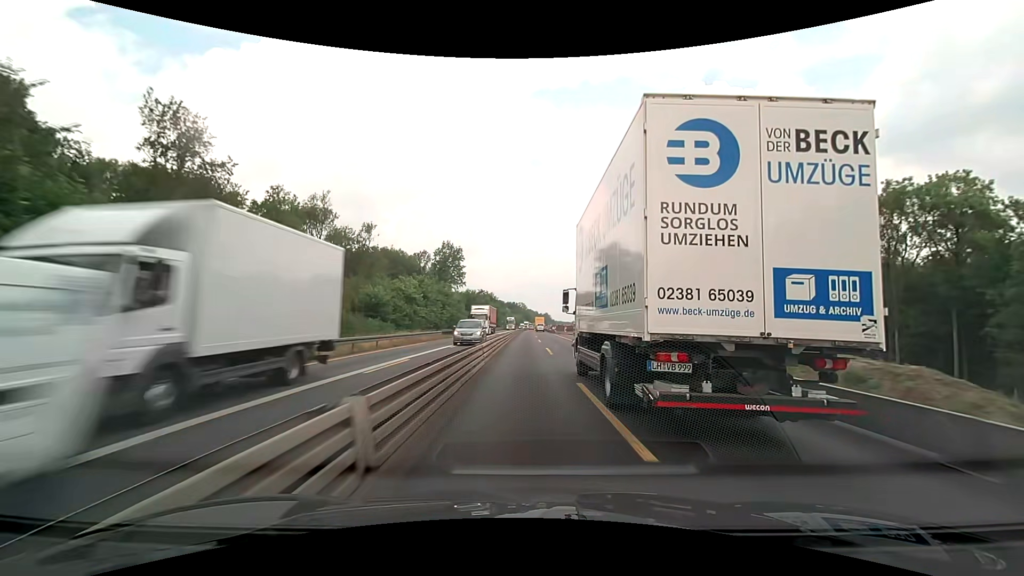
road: motorway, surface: concrete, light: Day
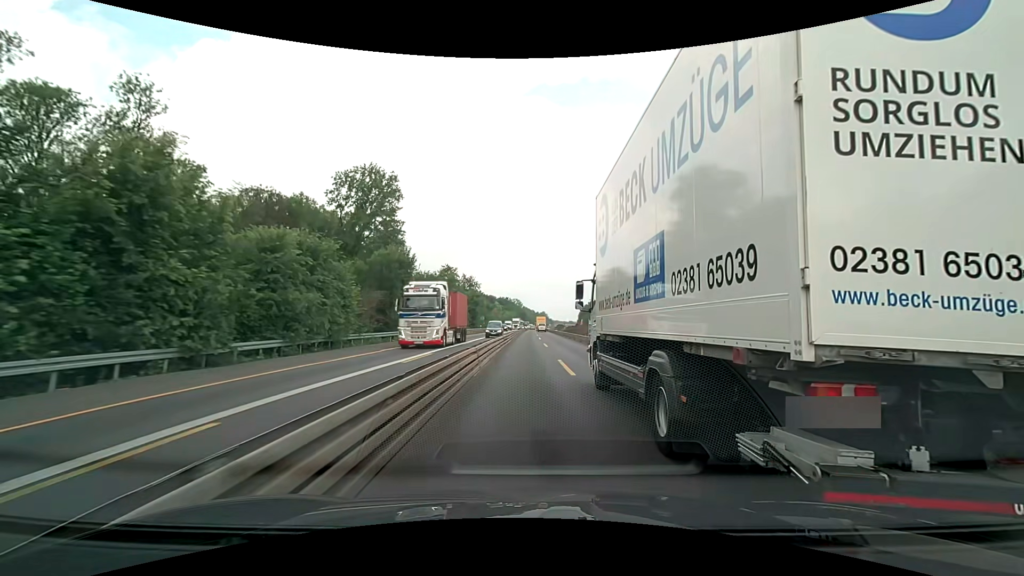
(+0.3, +64.3) m; +1°
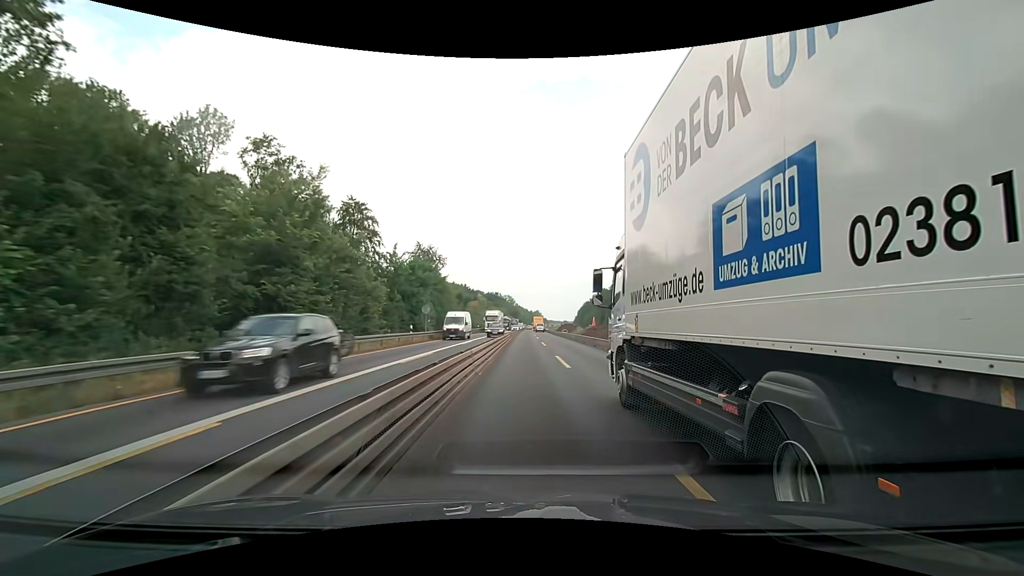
(+0.2, +51.4) m; +1°
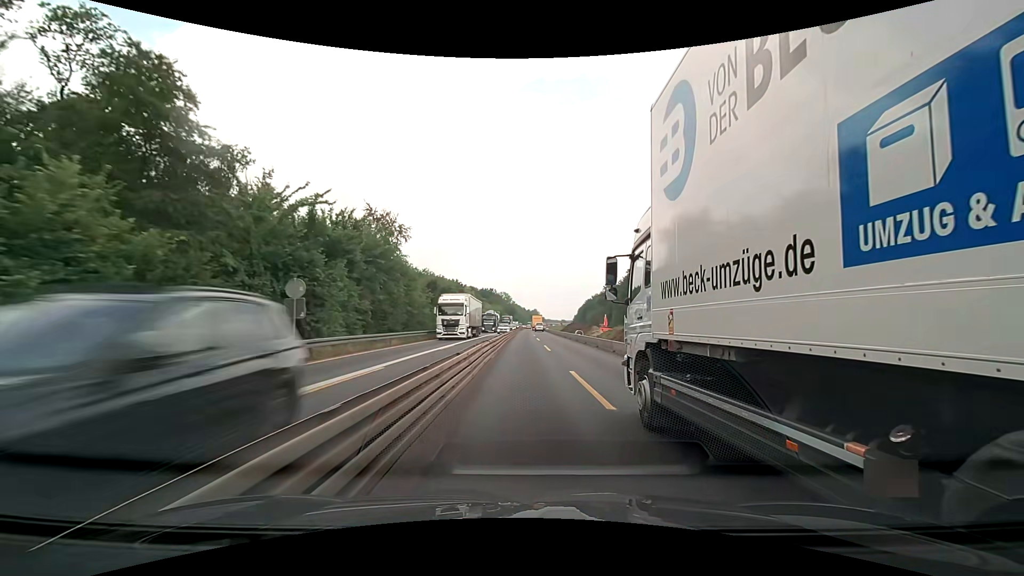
(+0.1, +25.7) m; +1°
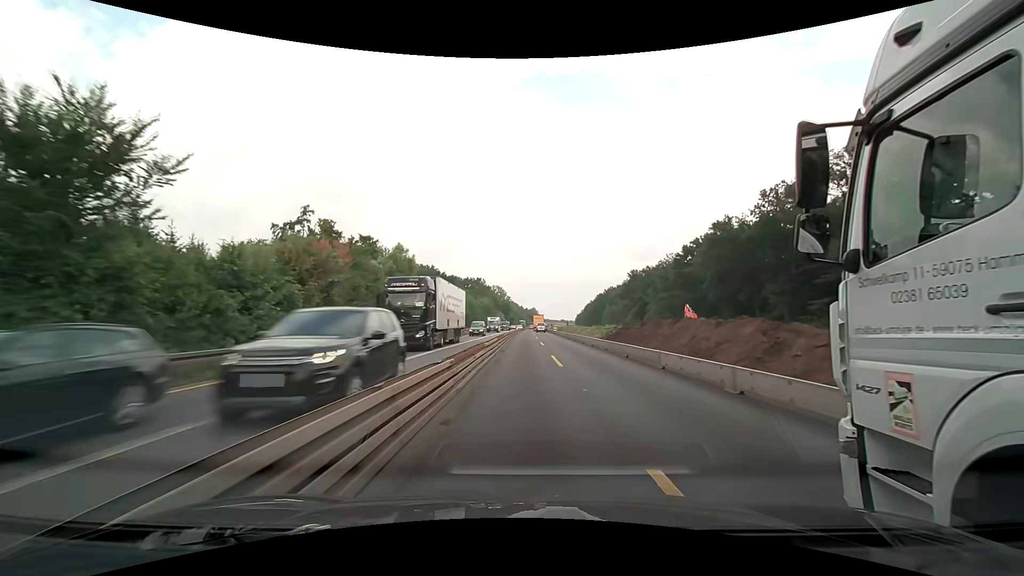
(0.0, +64.2) m; 0°
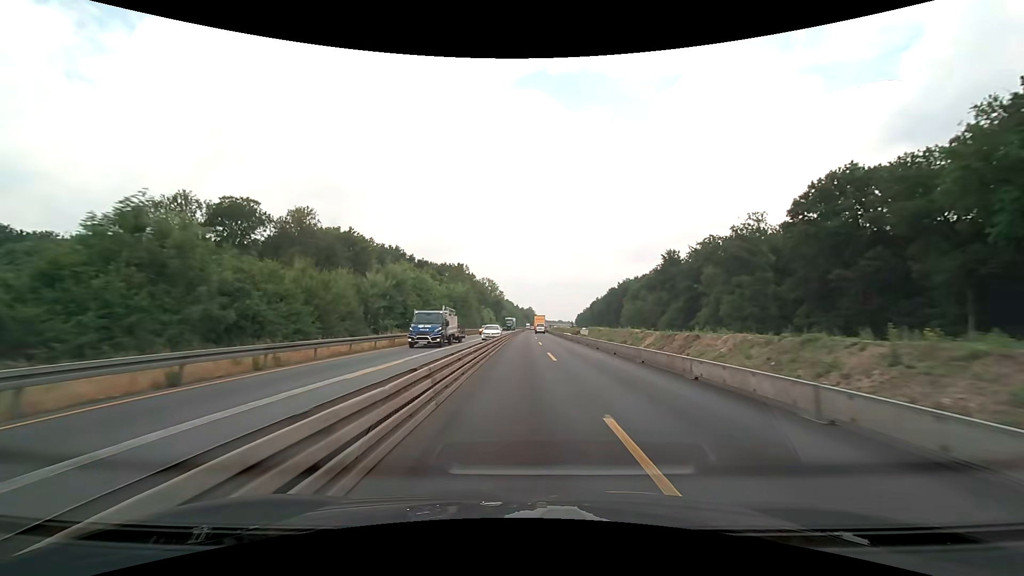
(+0.1, +51.3) m; 0°
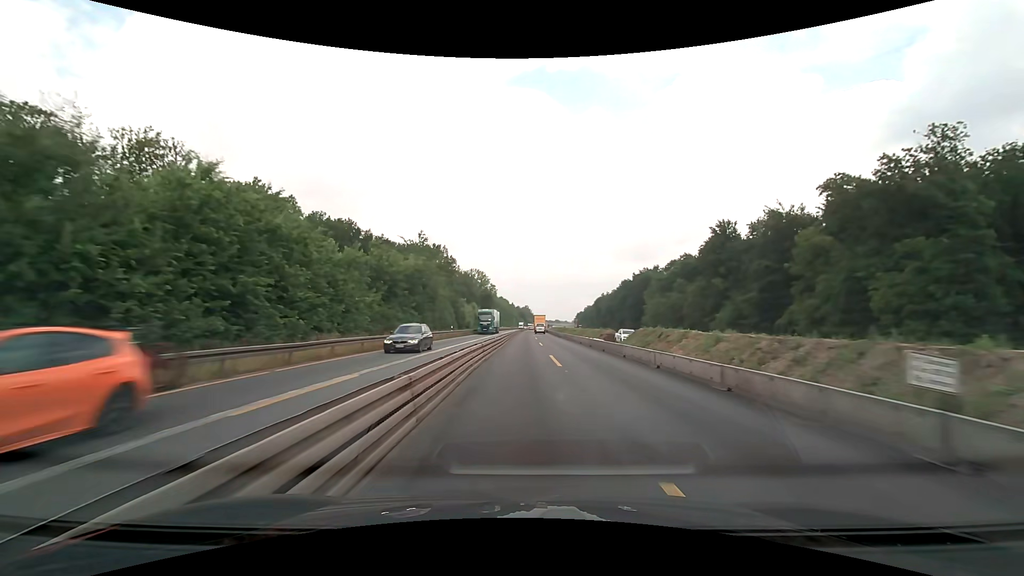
(+0.3, +38.6) m; +1°
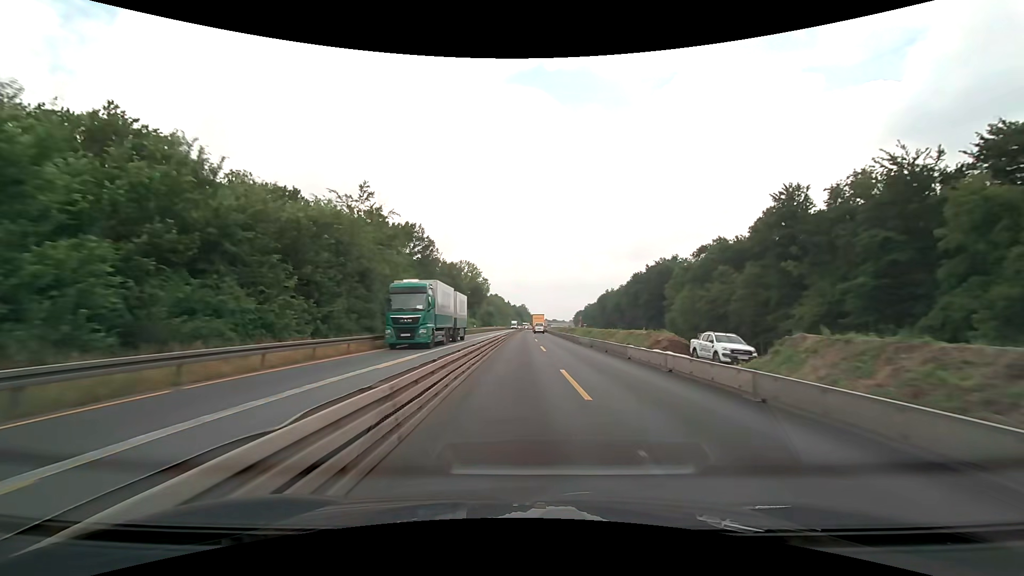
(+0.1, +25.8) m; 0°
(0, +10) (0, +20) (0, +30) (0, +40) (0, +50) (0, +60) (0, +70) (+1, +80) (+1, +90) (+1, +100) m
